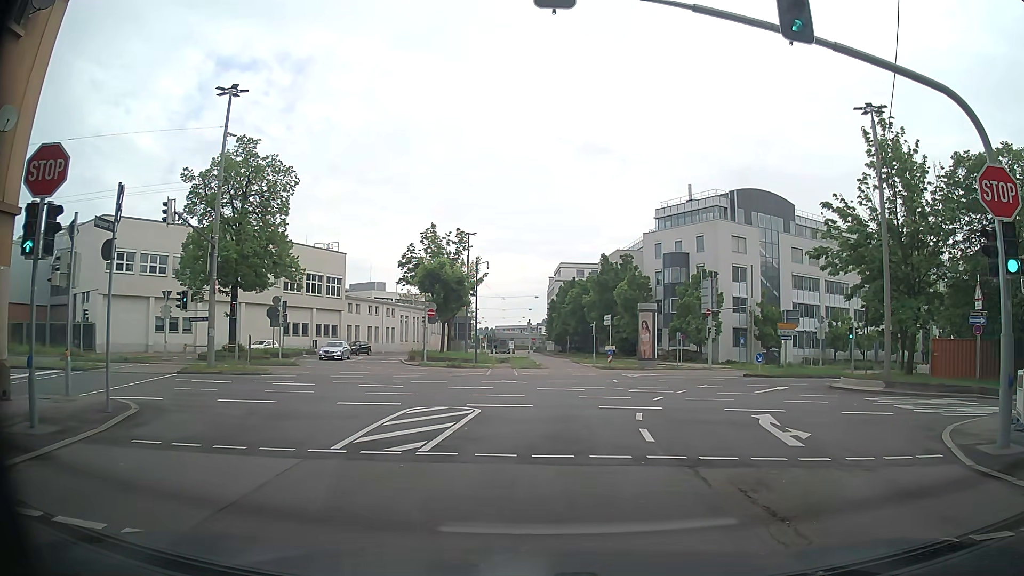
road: secondary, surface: asphalt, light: Day
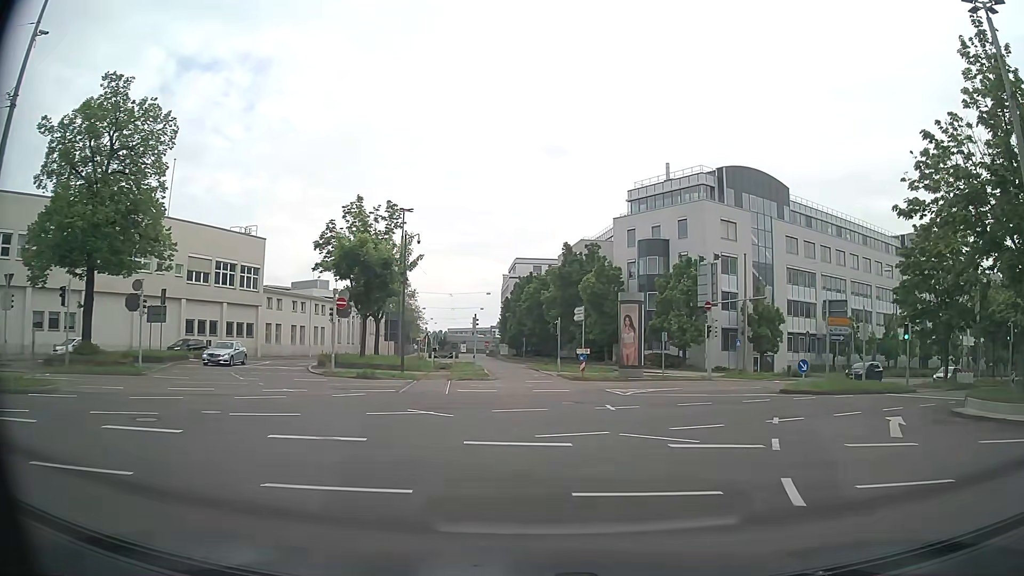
(+0.7, +13.5) m; +4°
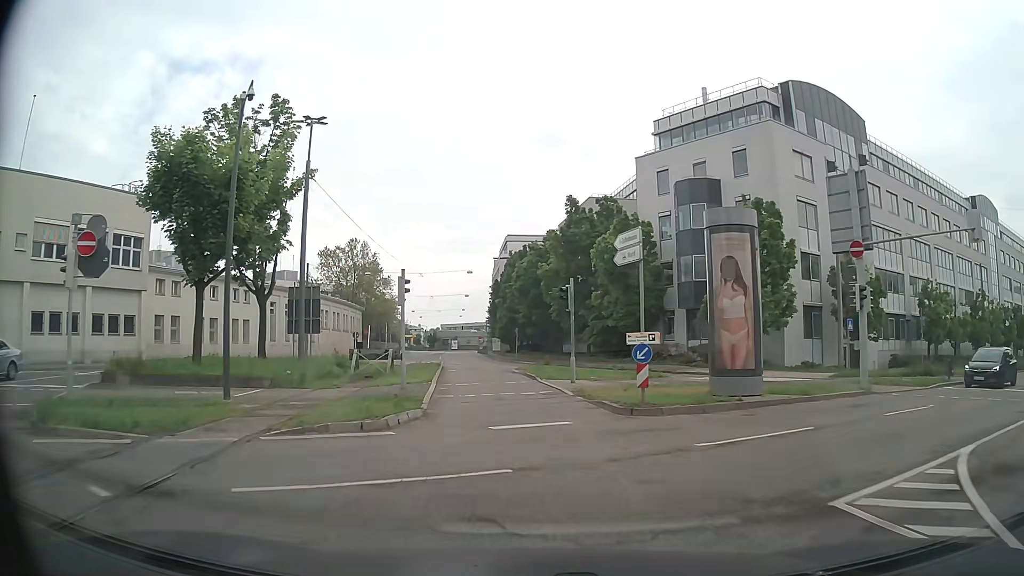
(+0.7, +22.0) m; +2°
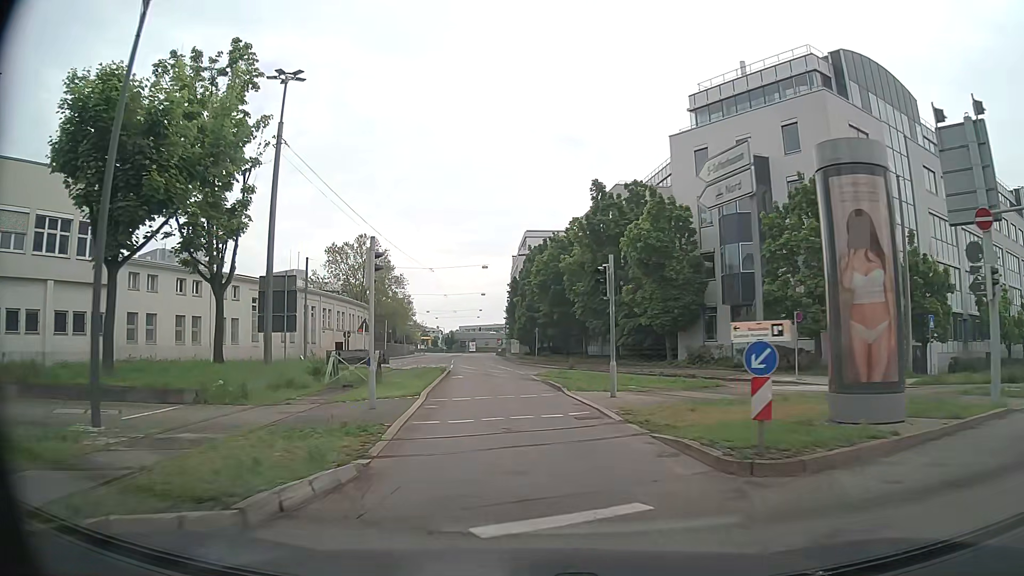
(-0.2, +6.5) m; -2°
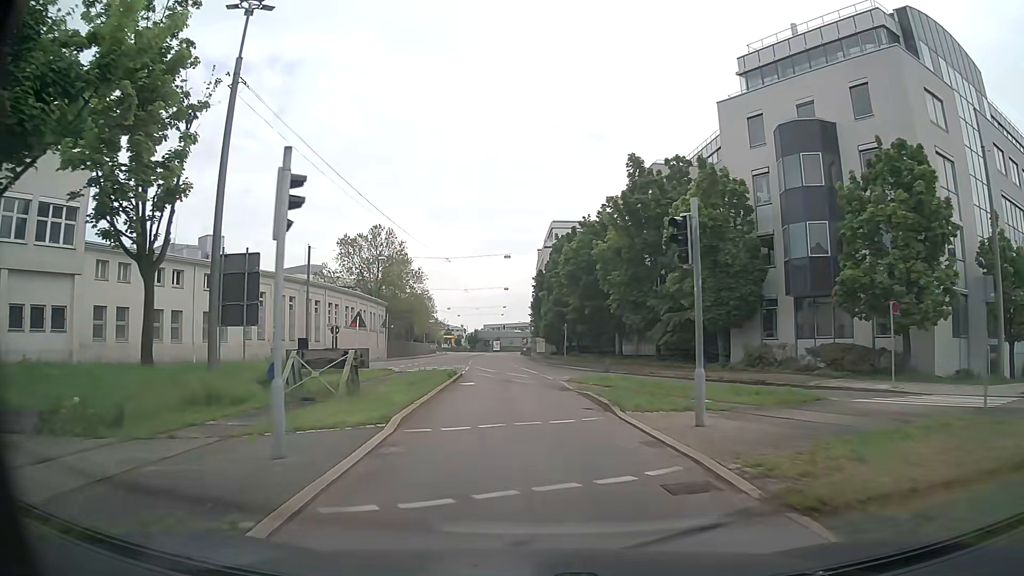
(-0.2, +6.7) m; -3°
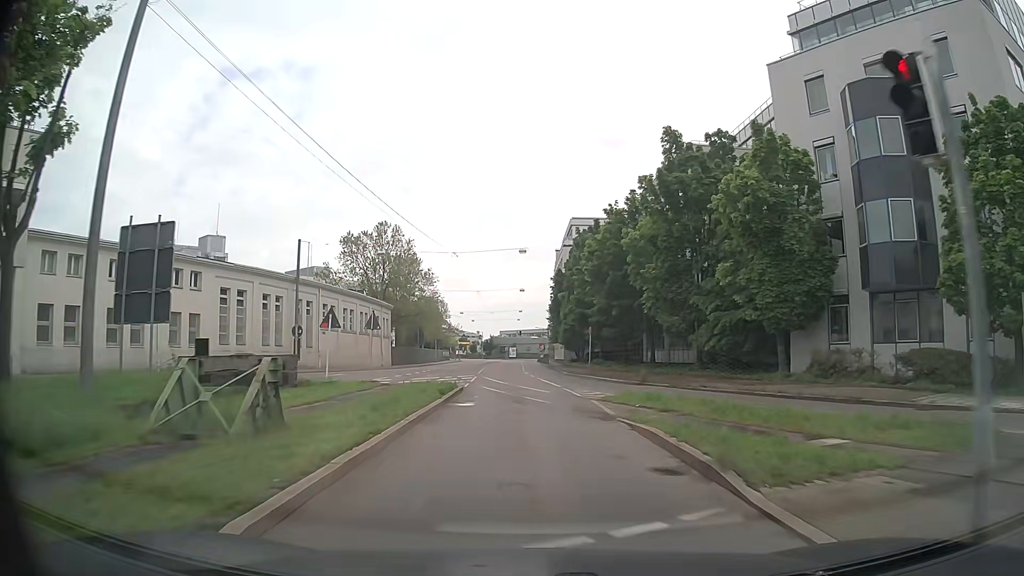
(-0.1, +7.0) m; -1°
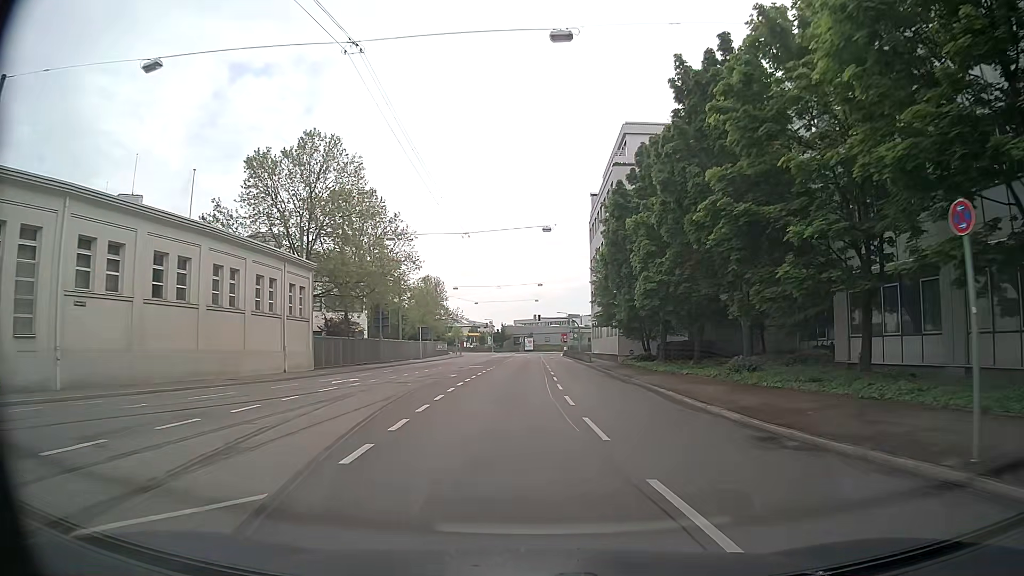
(-1.4, +36.2) m; -2°
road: secondary_link
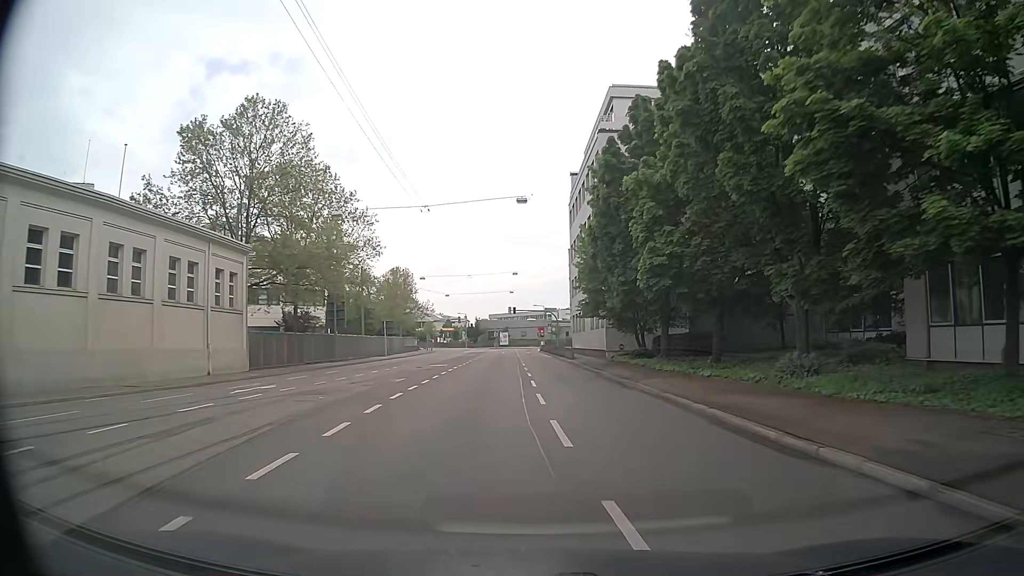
(+0.2, +7.3) m; +2°
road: secondary
(0, +10) (+1, +20) (+1, +30) (+1, +40) (+1, +50) (+1, +60) (0, +70) (0, +80) (0, +90) (0, +100) m
